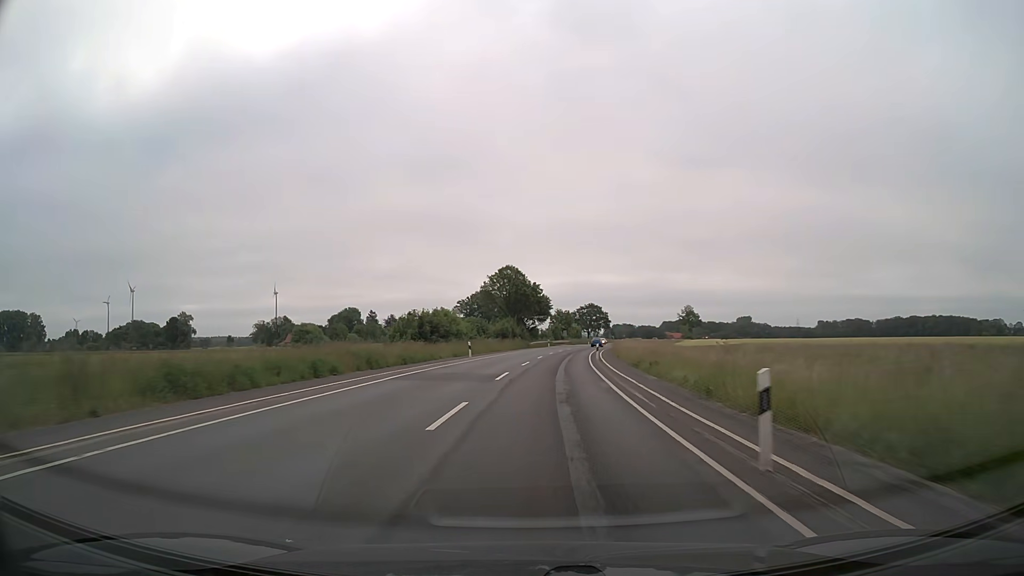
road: secondary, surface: asphalt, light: Day
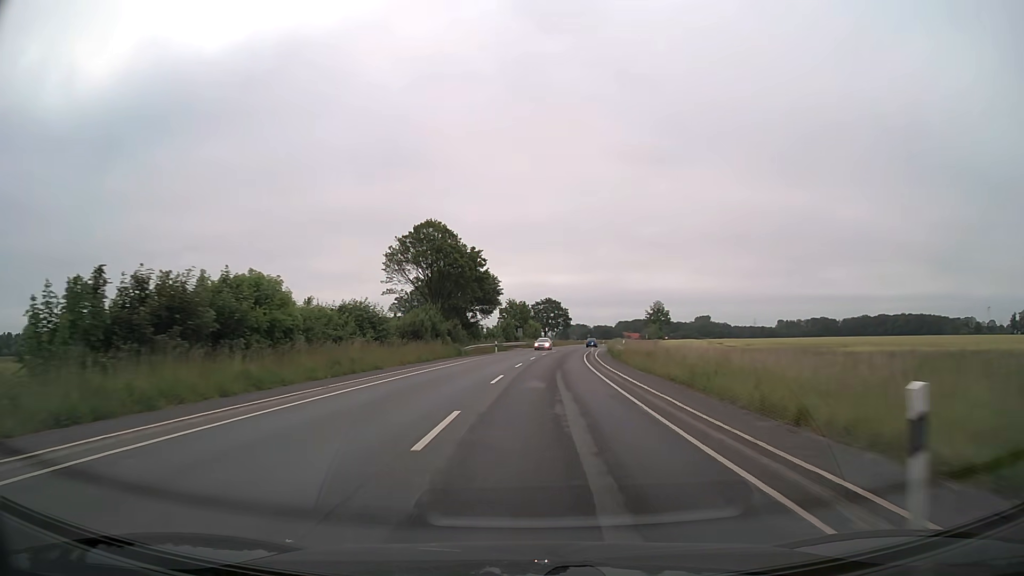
(+1.4, +38.0) m; +4°
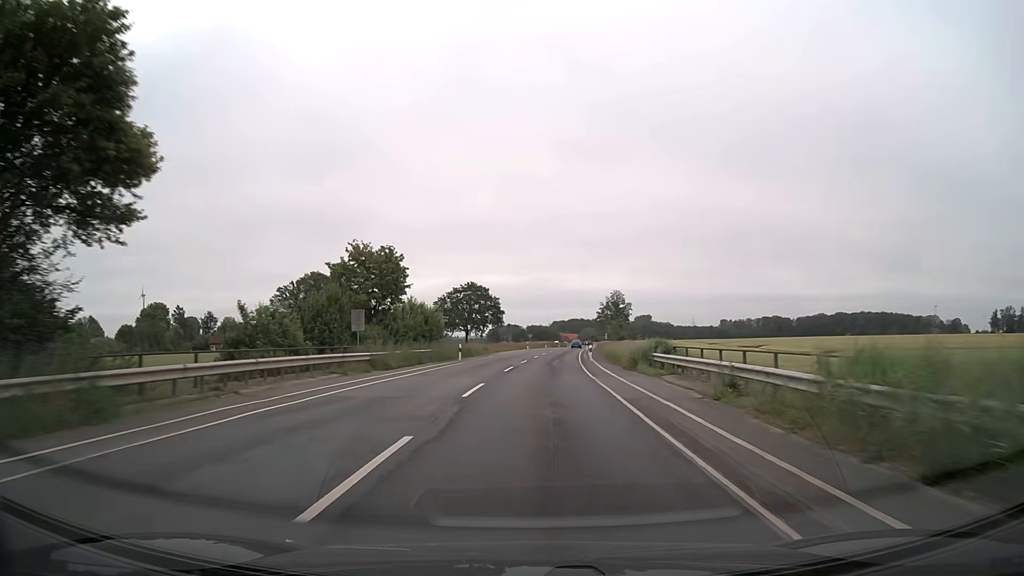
(+3.6, +63.3) m; +6°
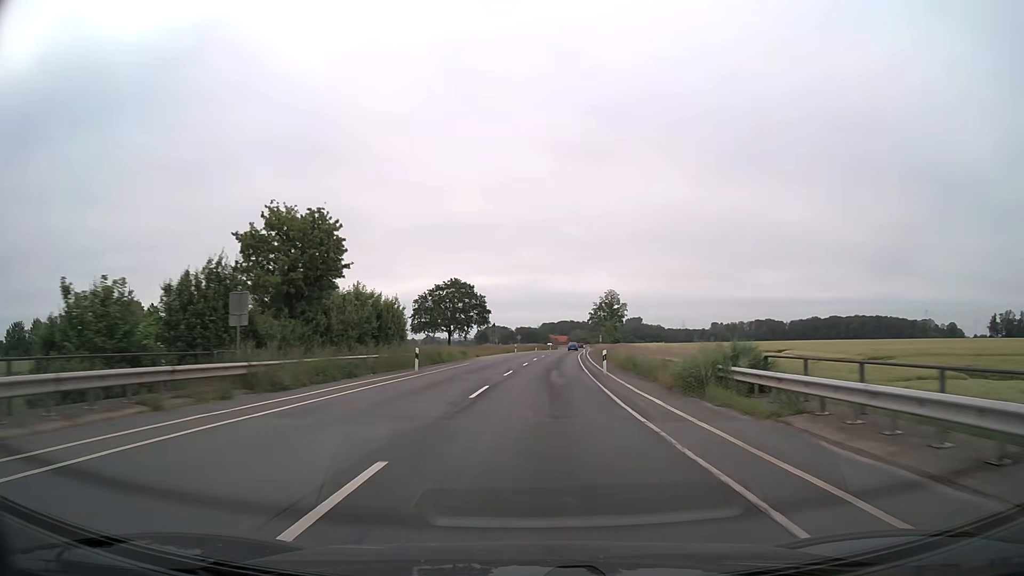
(+0.1, +12.7) m; +1°
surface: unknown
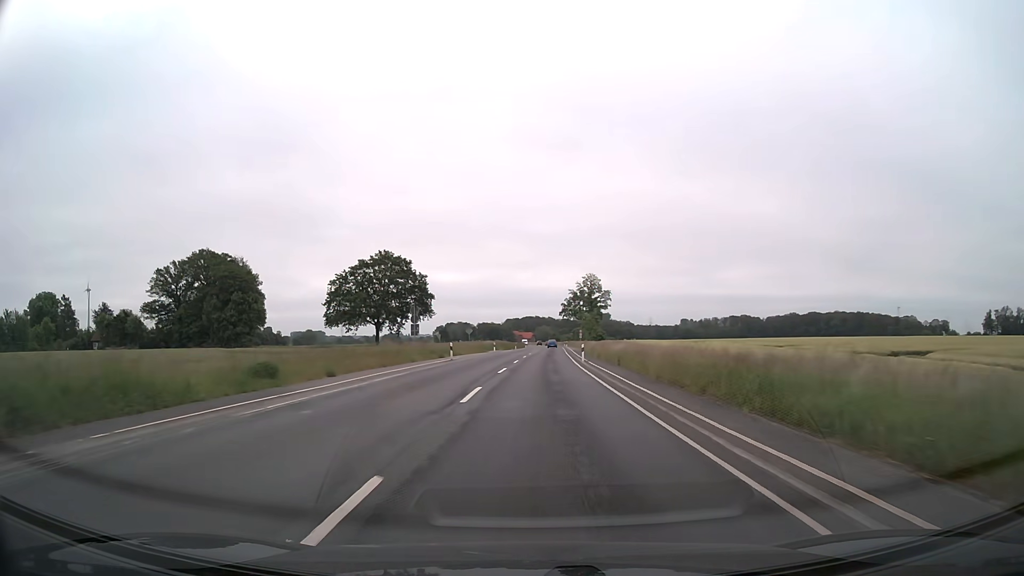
(+1.0, +38.1) m; +3°
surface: asphalt
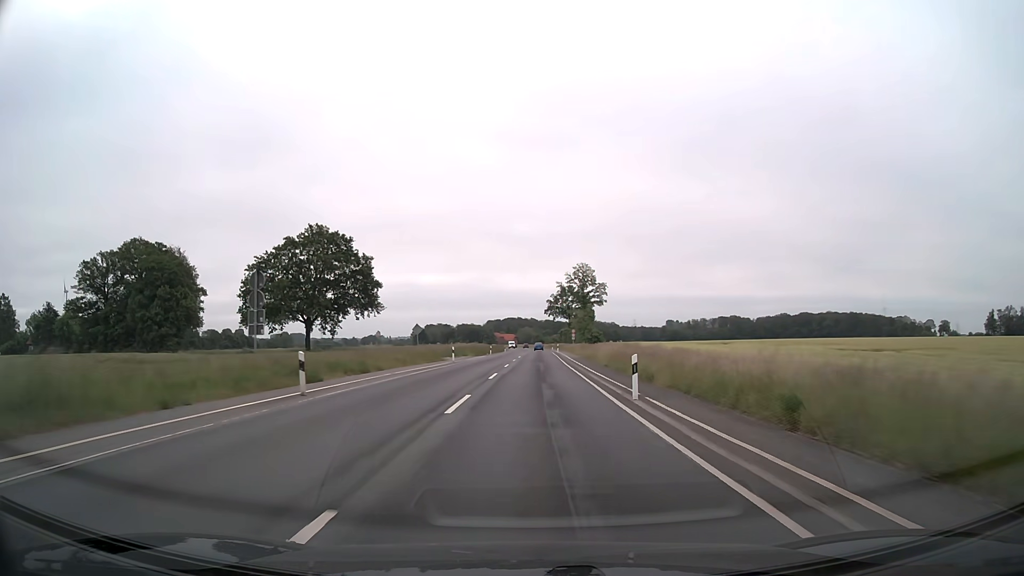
(+0.4, +25.4) m; +2°
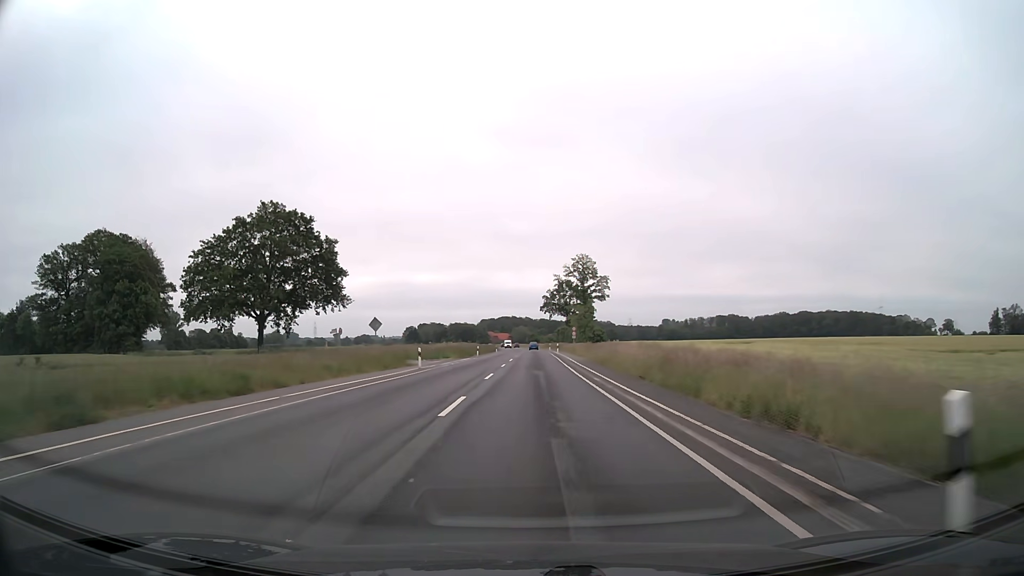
(+0.1, +12.7) m; 0°
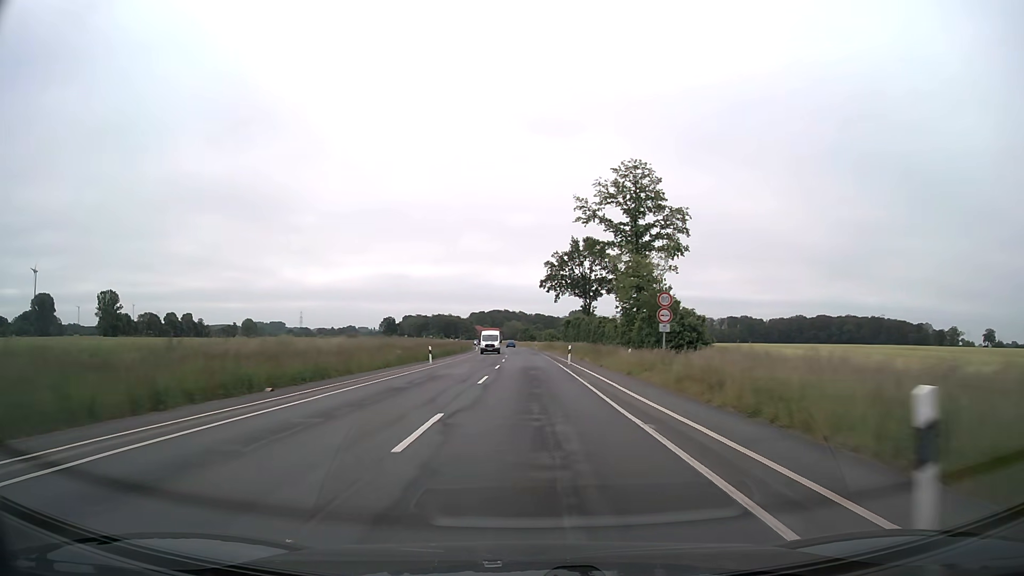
(+0.4, +63.7) m; 0°
(0, +10) (0, +20) (0, +30) (0, +40) (0, +50) (0, +60) (0, +70) (-1, +80) (-1, +90) (-1, +100) m
